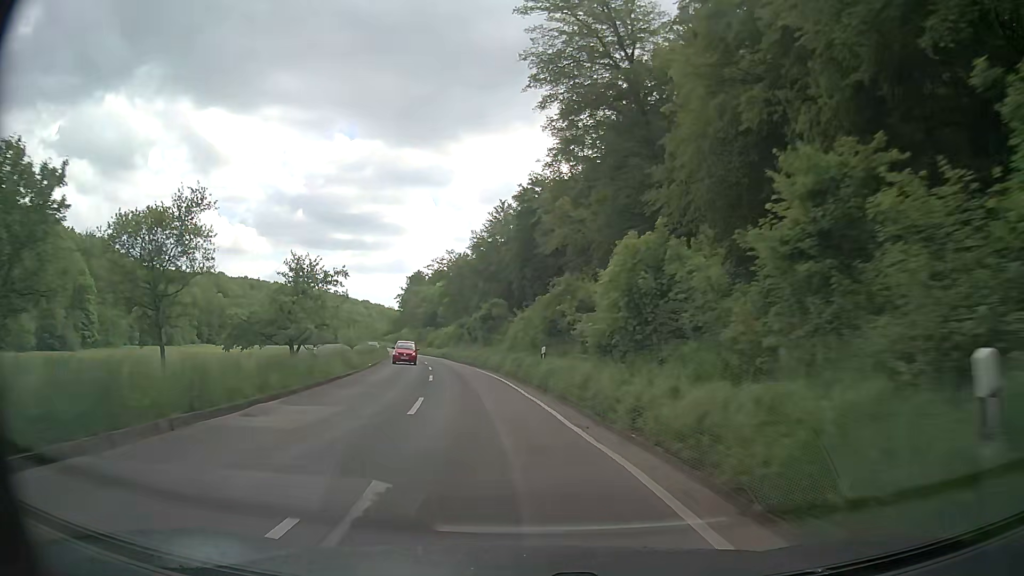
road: secondary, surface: asphalt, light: Day
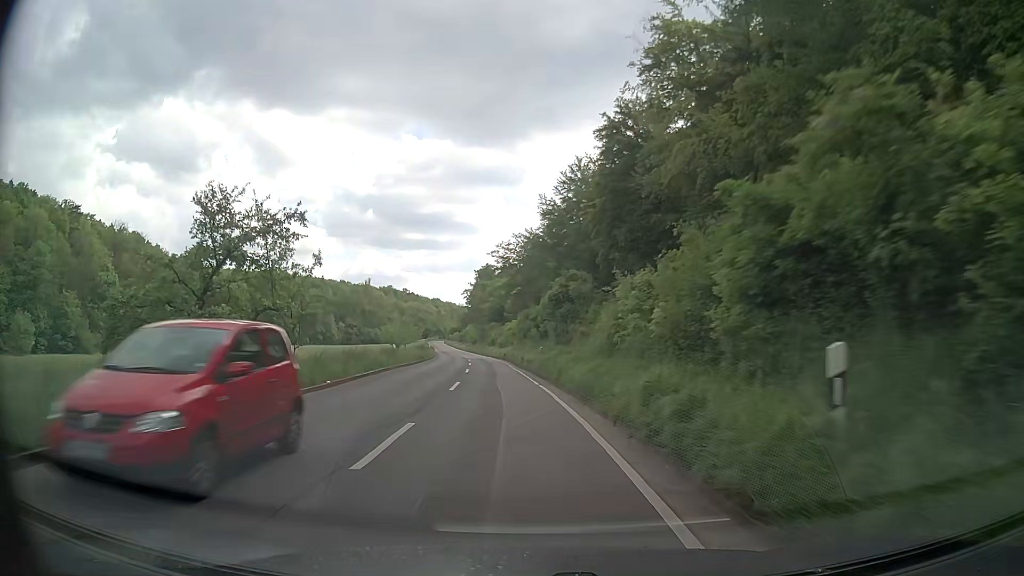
(-1.0, +18.8) m; -6°
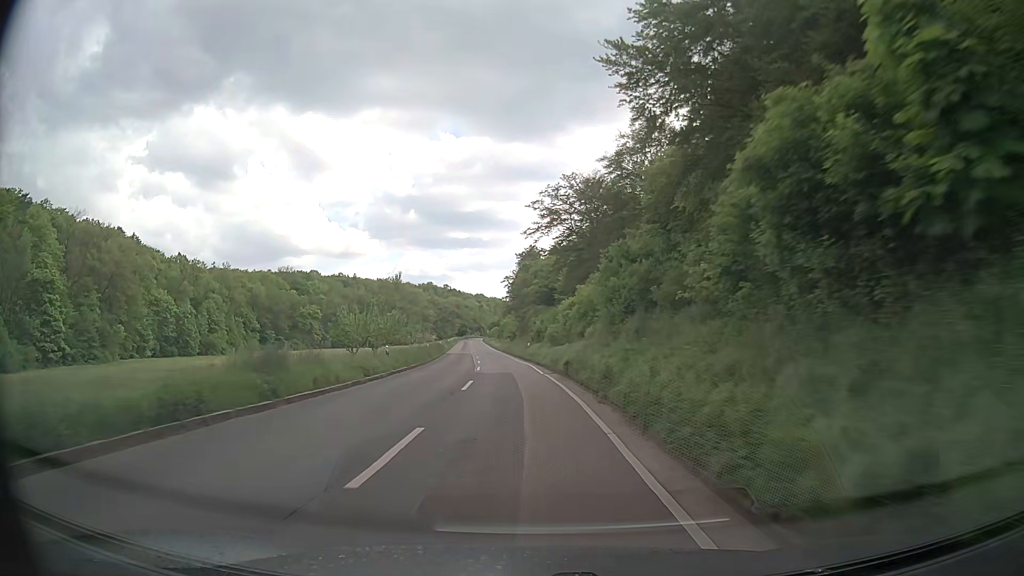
(-1.9, +38.8) m; -4°
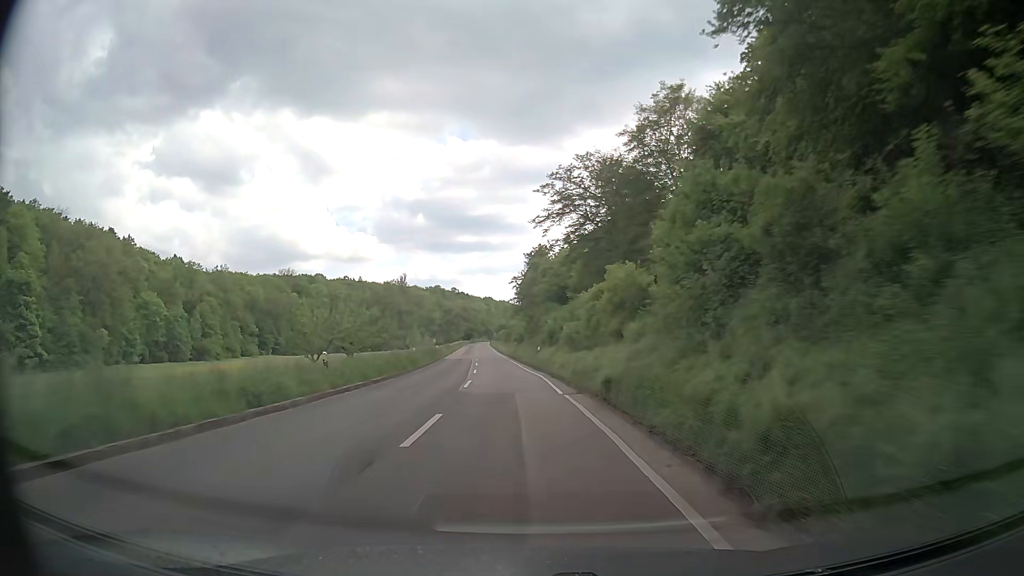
(-0.1, +9.9) m; -1°
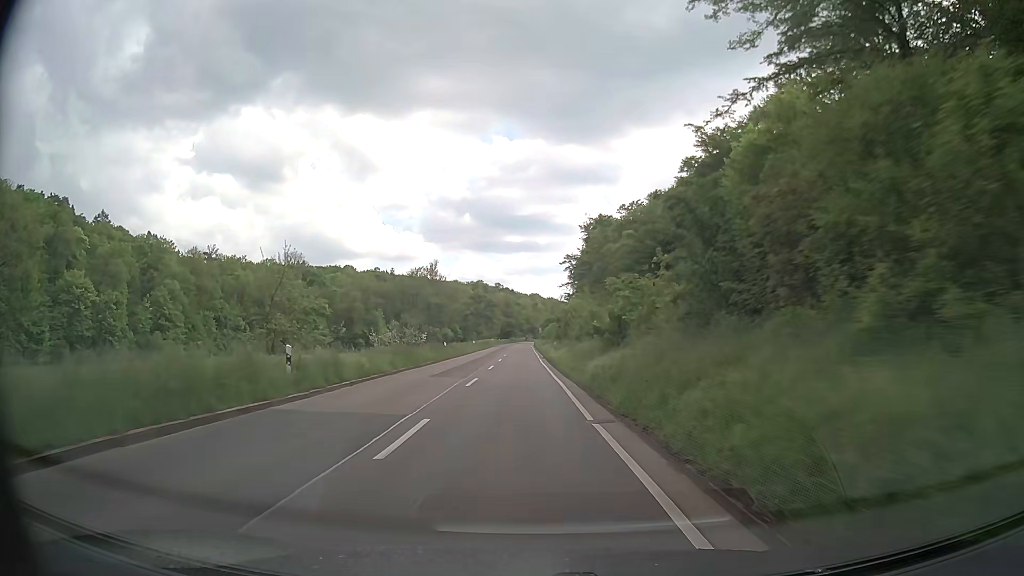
(-2.4, +49.7) m; -4°
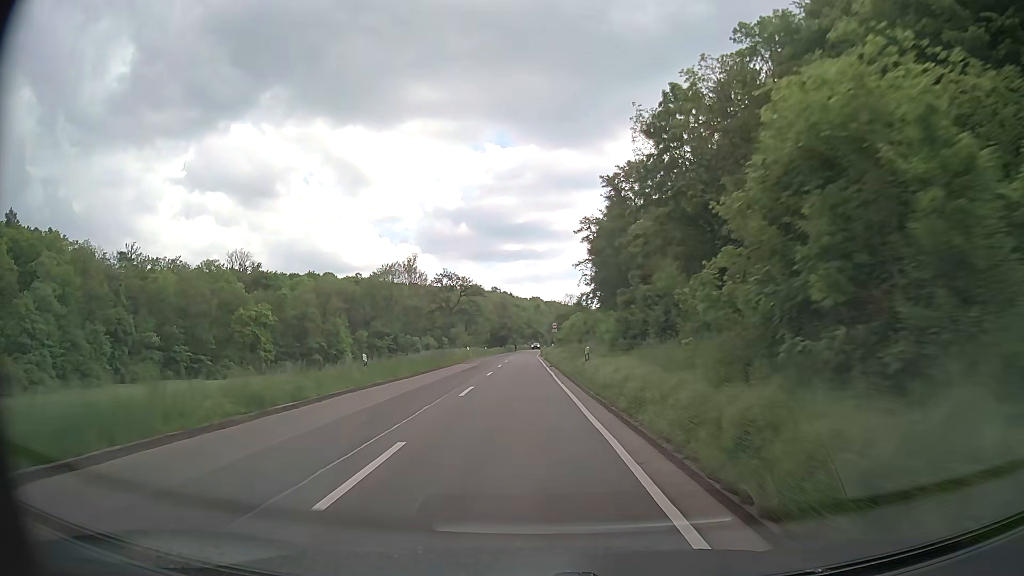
(-0.4, +50.4) m; 0°
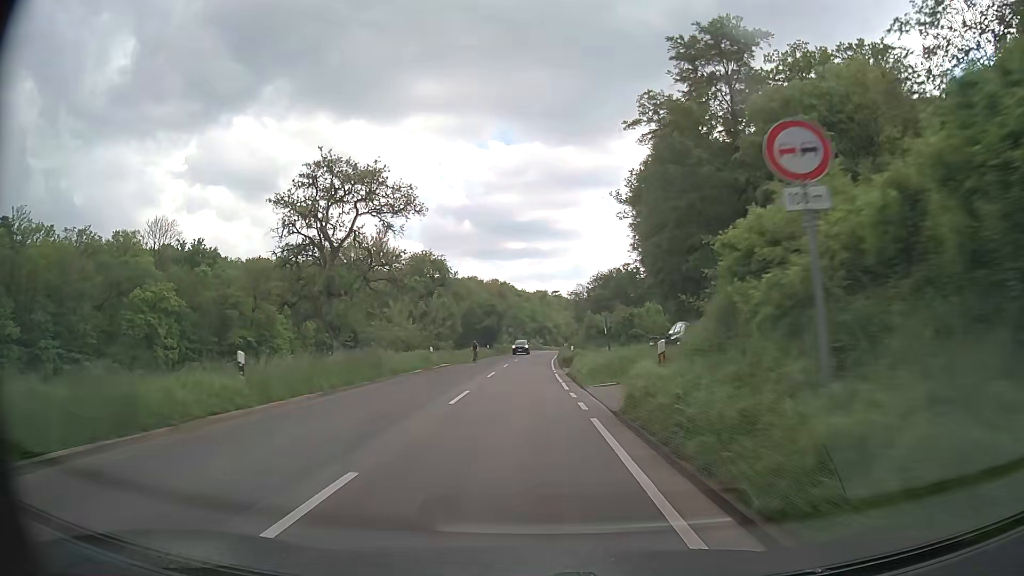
(-0.2, +50.9) m; 0°
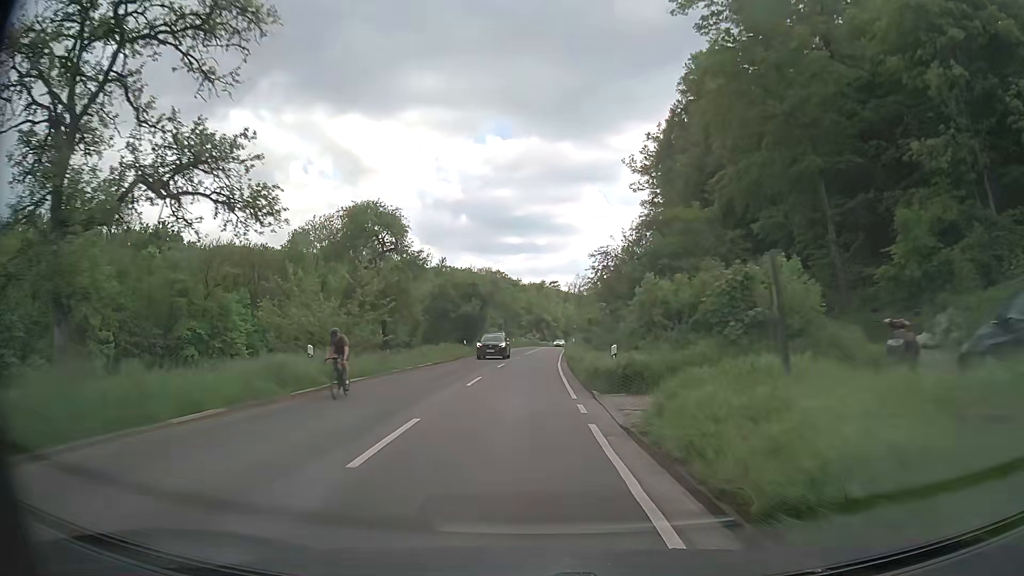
(+0.1, +20.0) m; +1°
(0, +10) (0, +20) (0, +30) (0, +40) (+1, +50) (+1, +60) (+2, +70) (+2, +80) (+3, +90) (+4, +100) m
